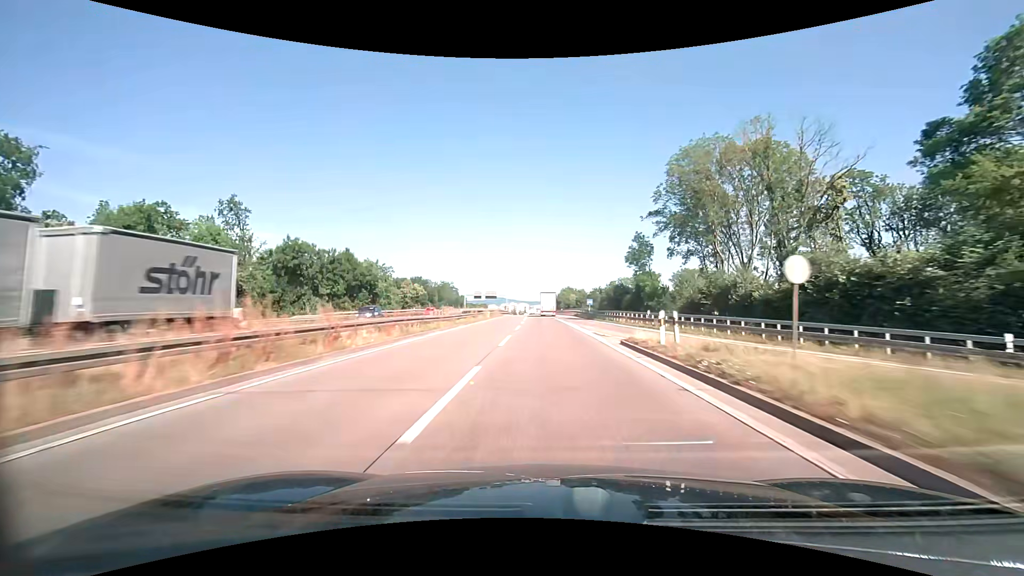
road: trunk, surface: asphalt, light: Day
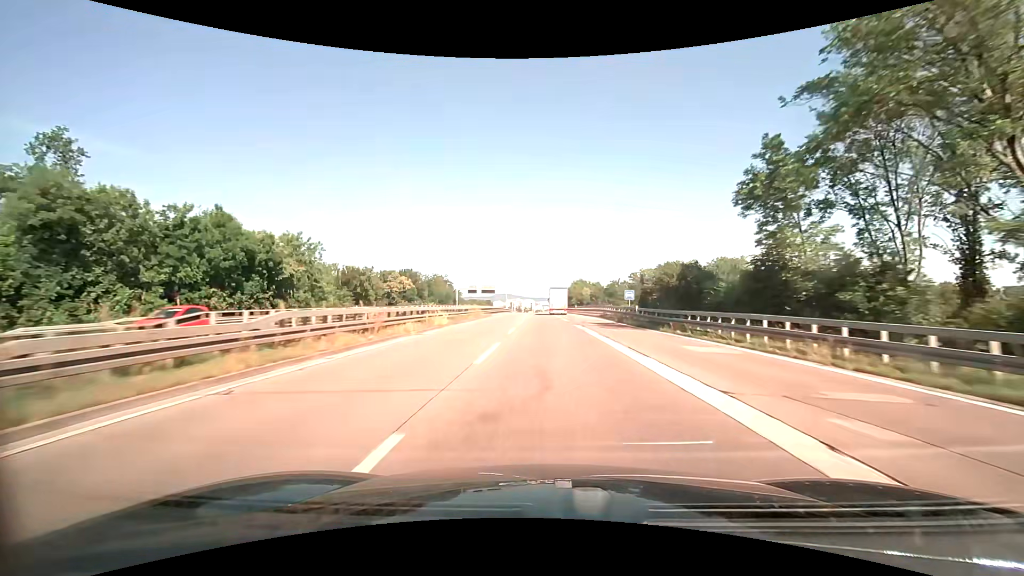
(-0.2, +30.2) m; -1°
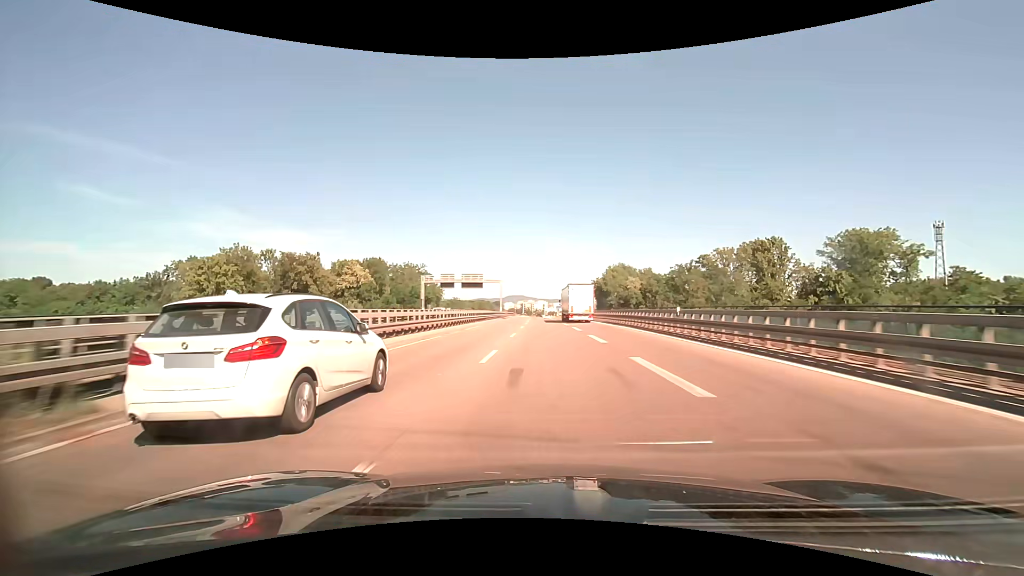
(-0.7, +59.0) m; -1°
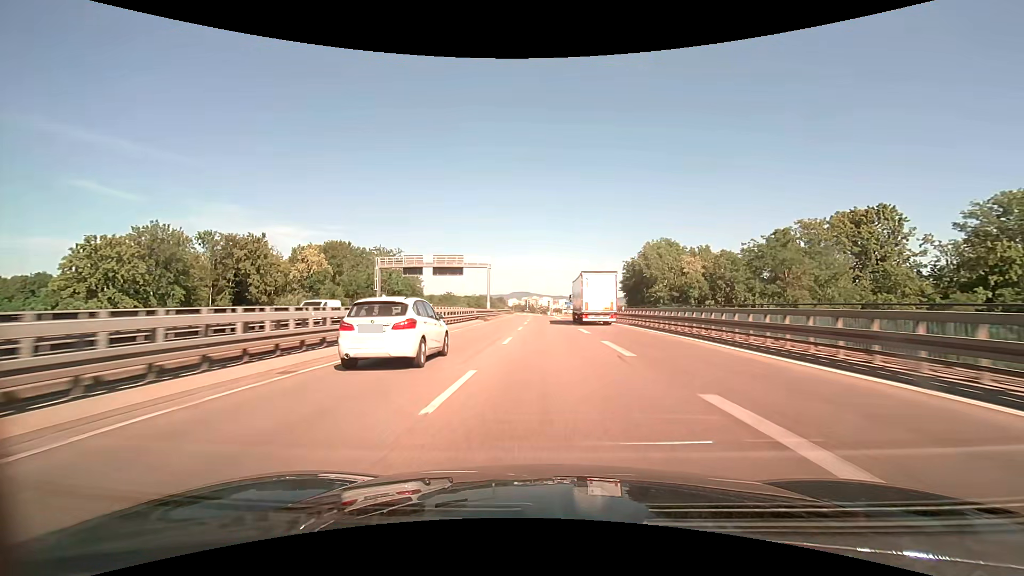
(-0.2, +30.3) m; -1°
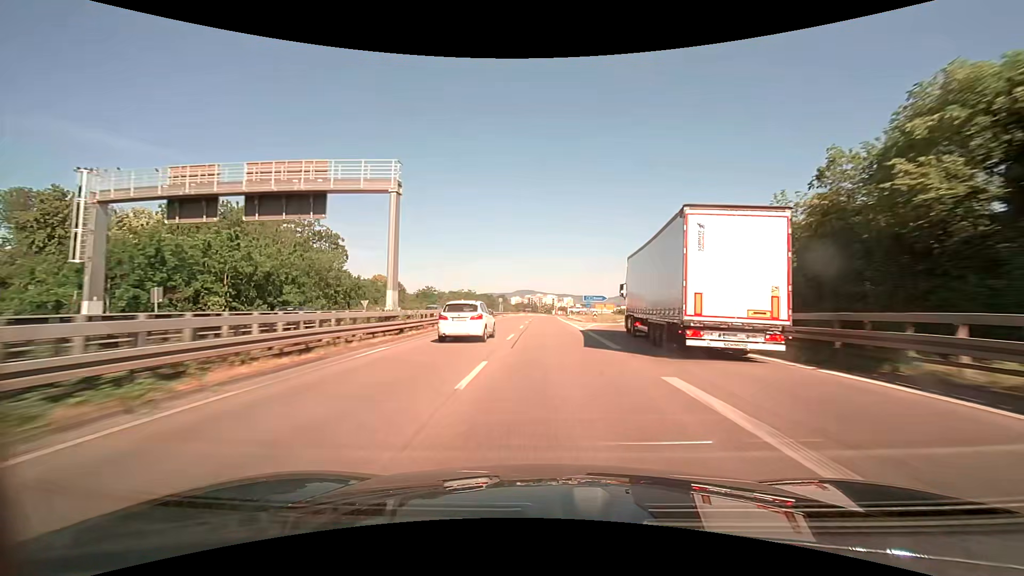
(-0.2, +46.1) m; 0°
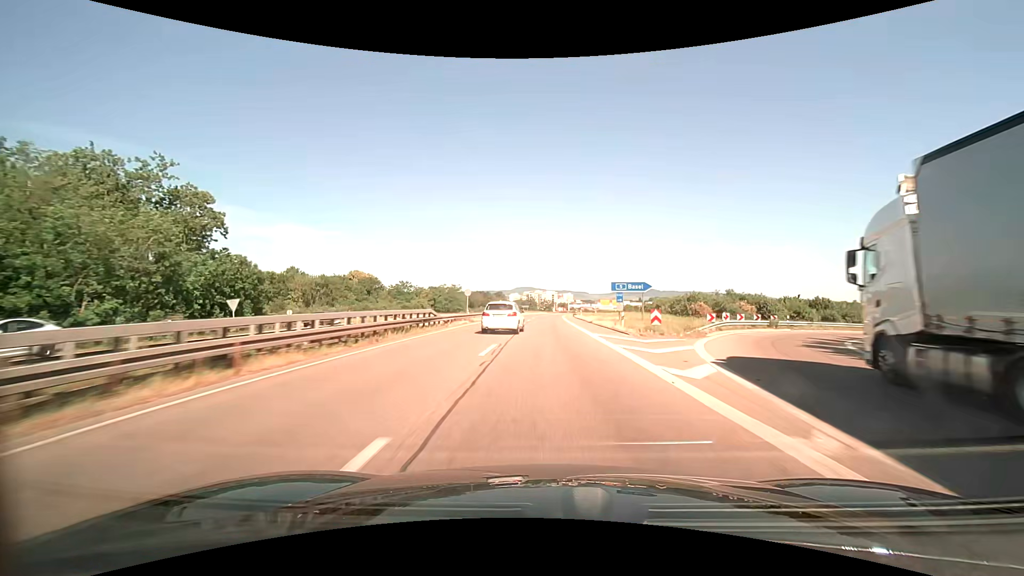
(0.0, +31.0) m; 0°
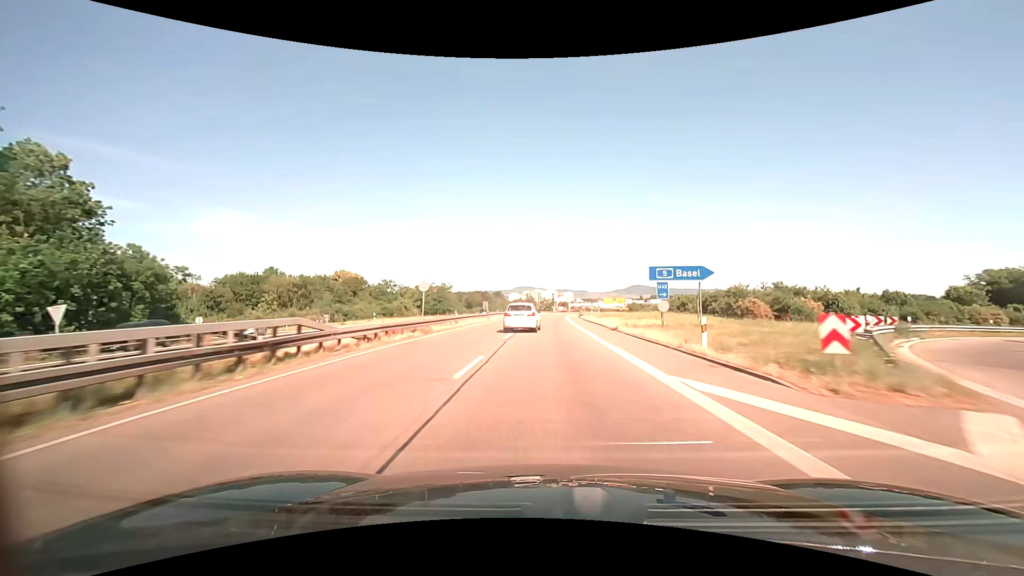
(-0.1, +15.5) m; 0°
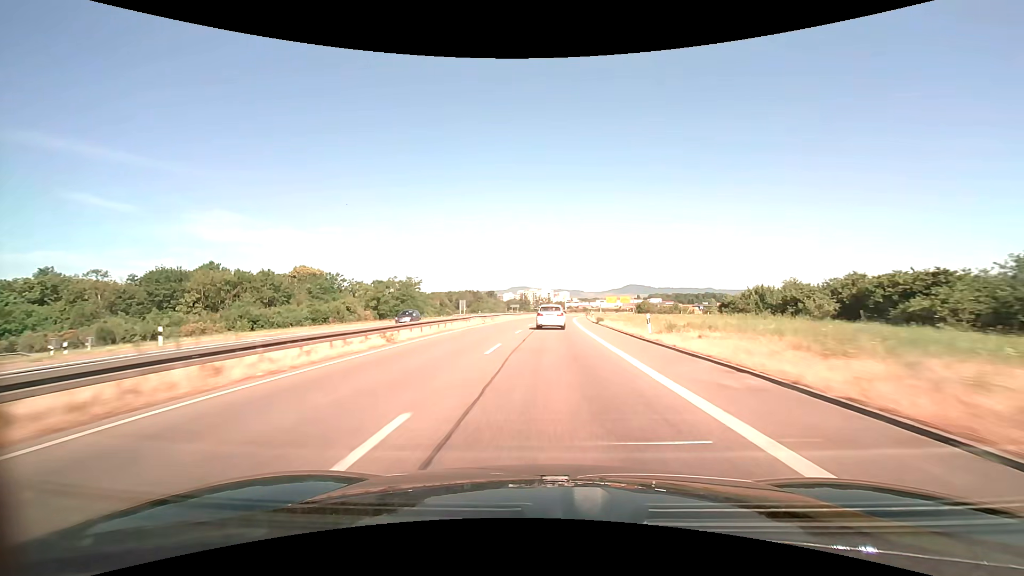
(+0.2, +31.2) m; +1°
